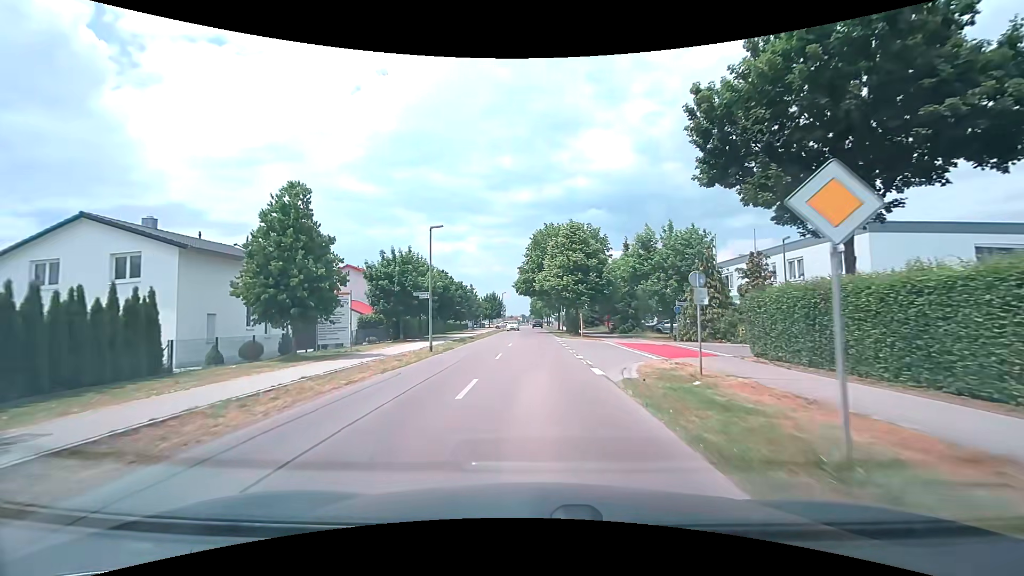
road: tertiary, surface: asphalt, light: Day
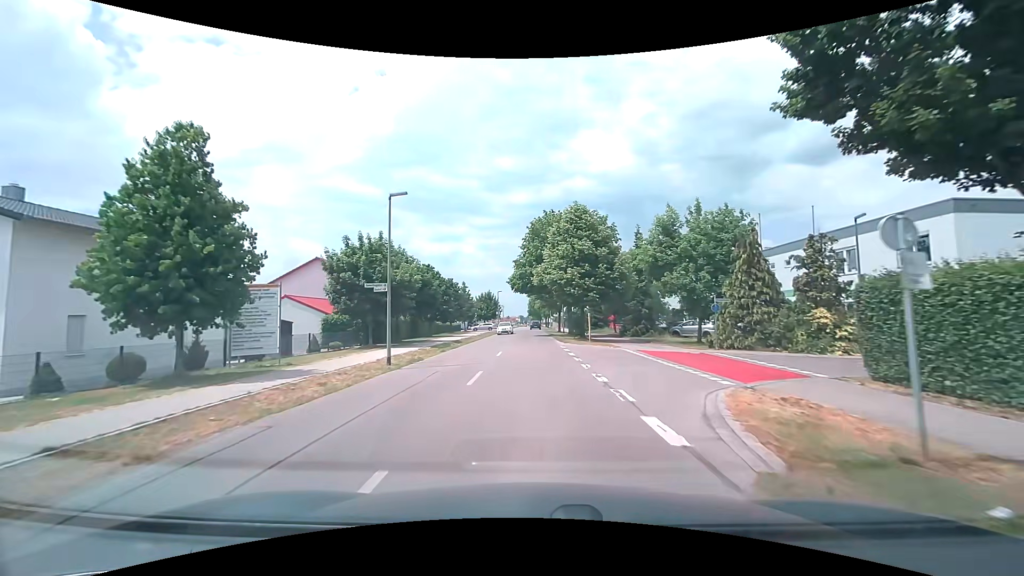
(0.0, +6.9) m; 0°
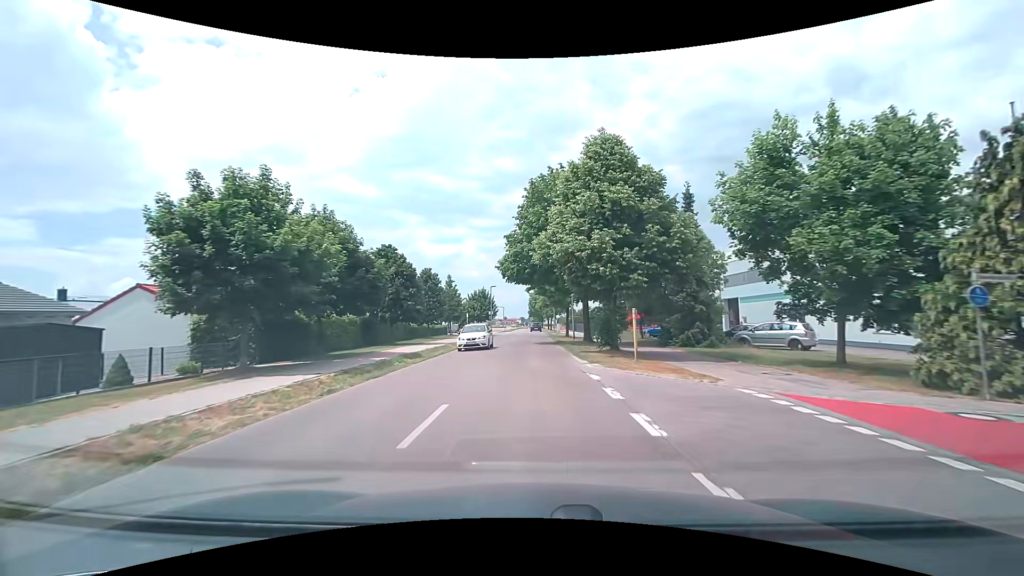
(0.0, +14.0) m; 0°
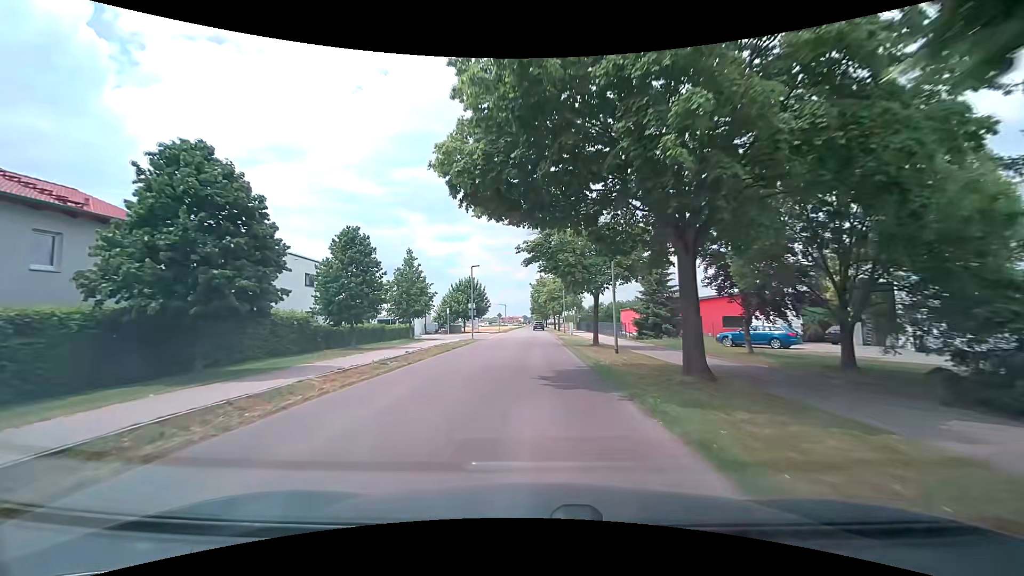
(0.0, +21.6) m; 0°
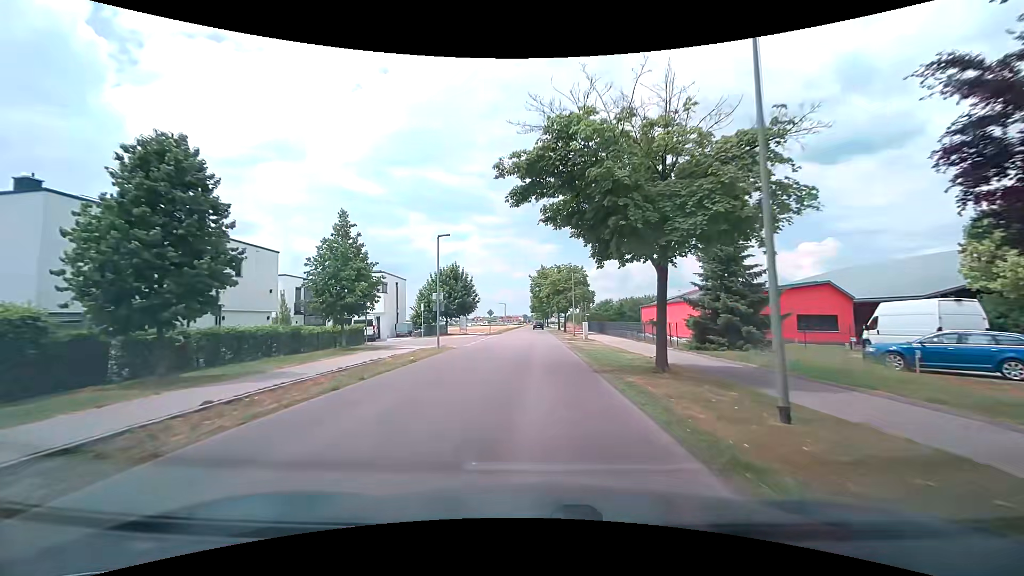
(0.0, +14.7) m; 0°
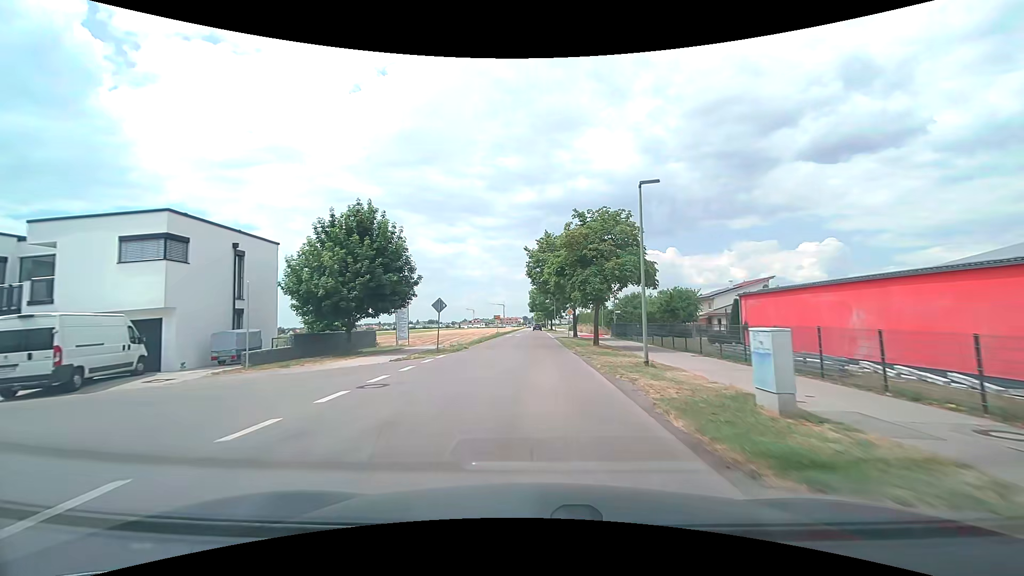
(-0.1, +30.3) m; 0°
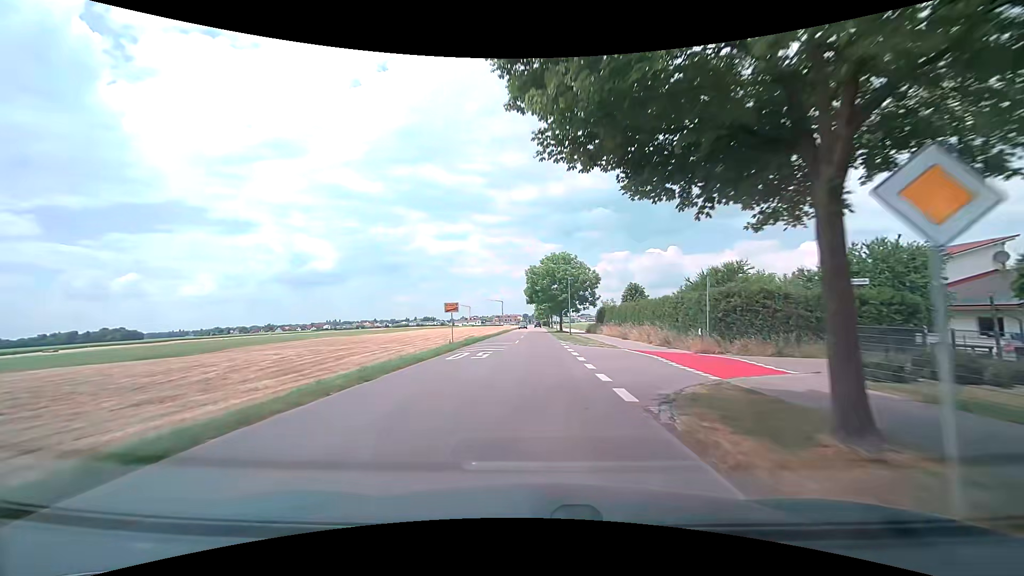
(+0.2, +39.7) m; 0°
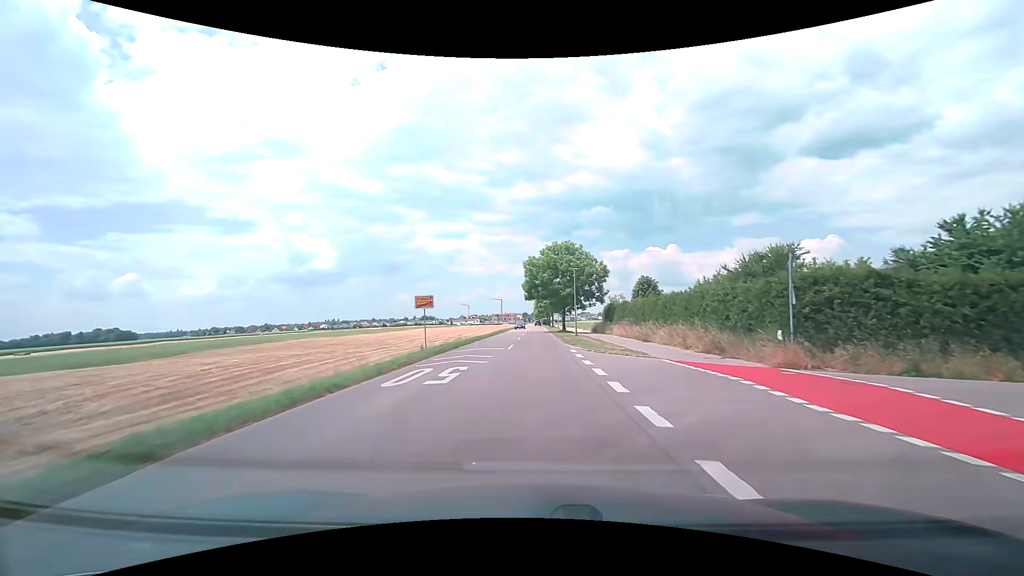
(0.0, +8.2) m; 0°
(0, +10) (0, +20) (0, +30) (0, +40) (0, +50) (0, +60) (0, +70) (0, +80) (0, +90) (0, +100) m
